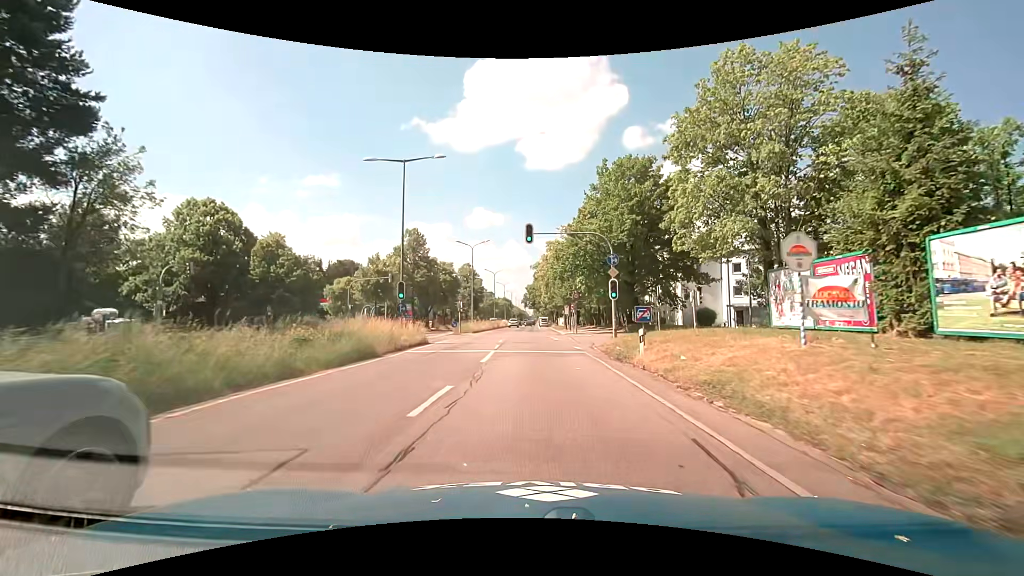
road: trunk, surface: asphalt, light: Day
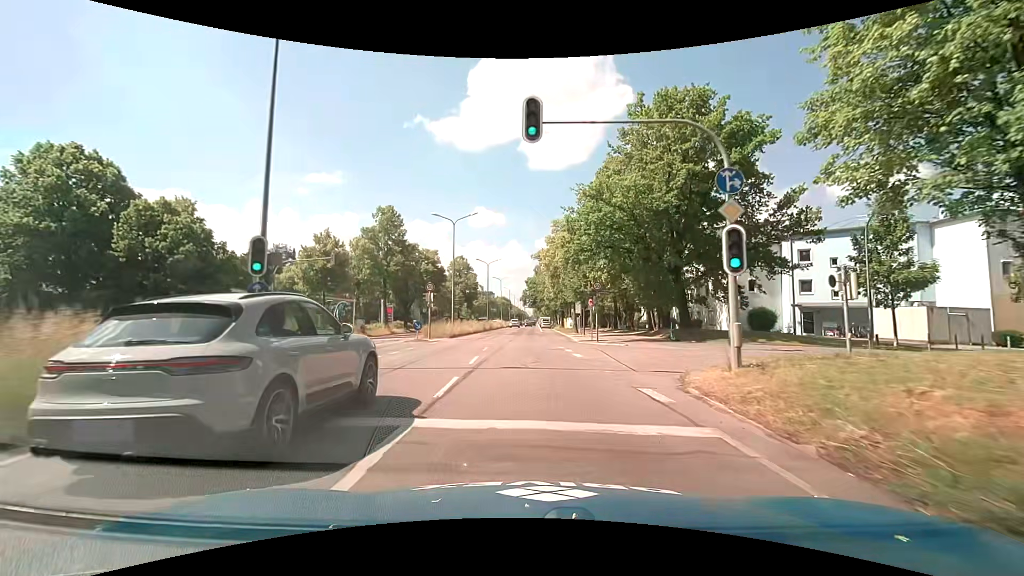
(0.0, +14.8) m; 0°
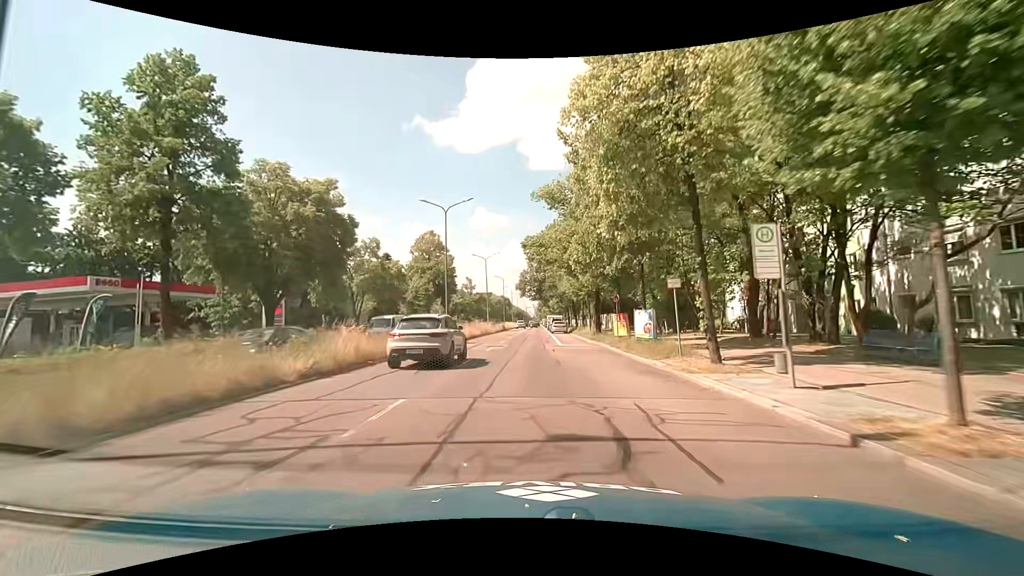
(+0.1, +37.6) m; 0°
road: primary
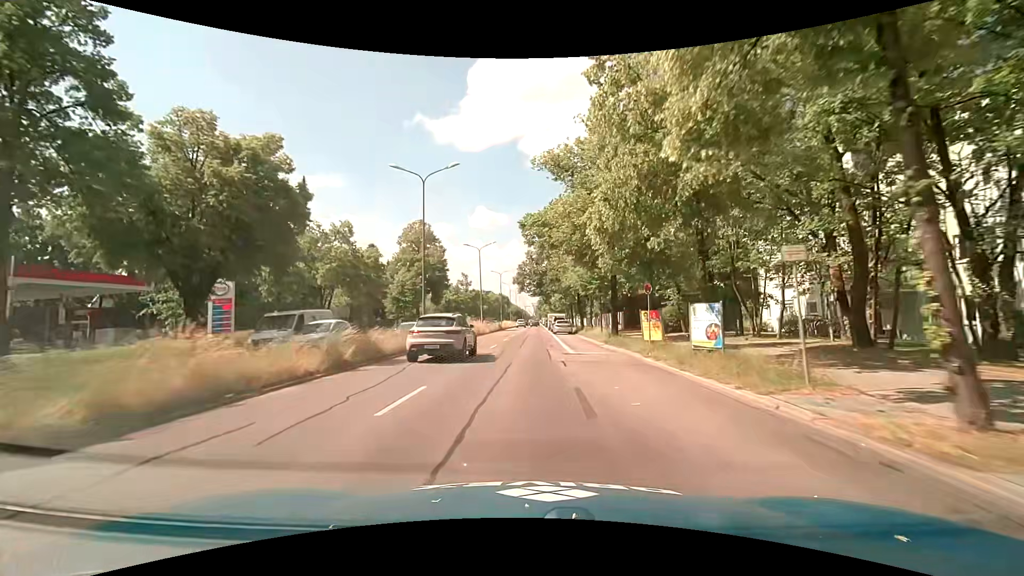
(0.0, +7.7) m; 0°
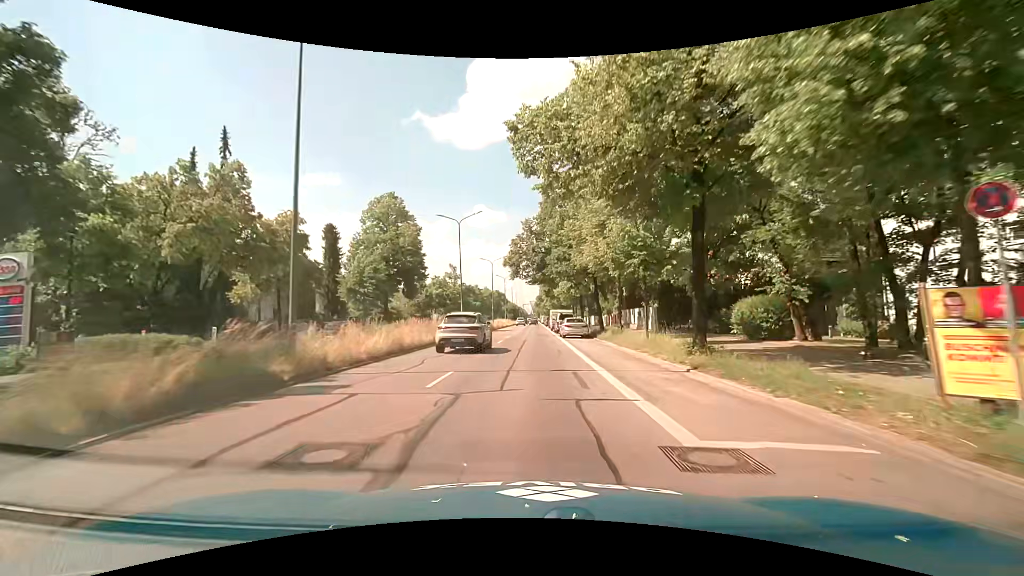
(+0.1, +15.6) m; +2°
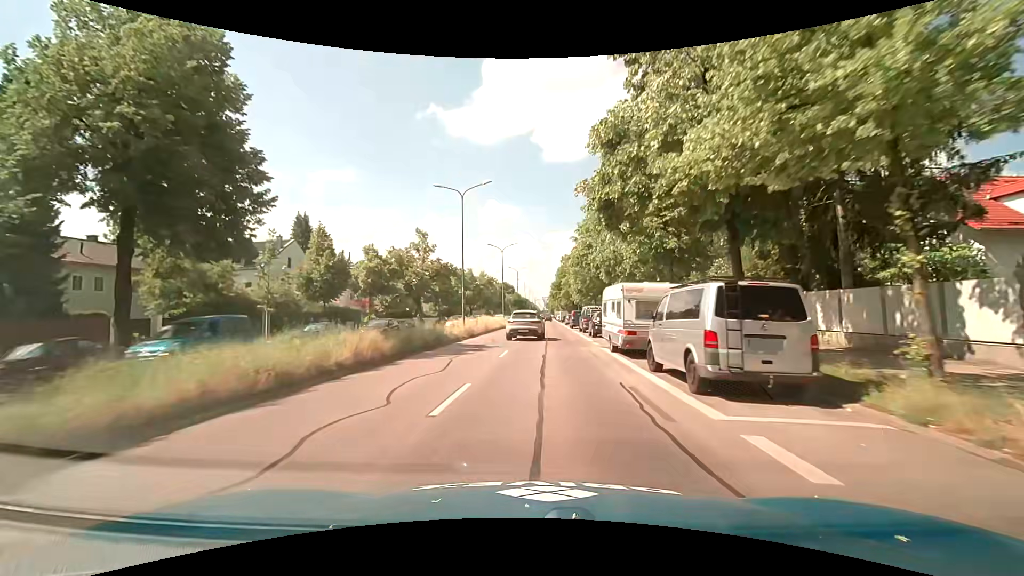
(-0.8, +39.7) m; -2°
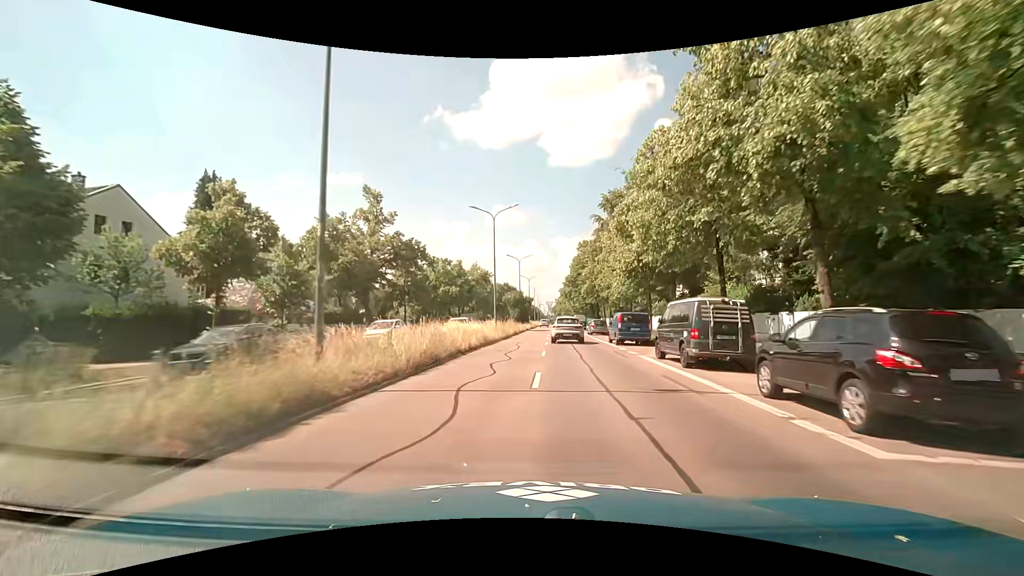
(-0.3, +24.2) m; -1°
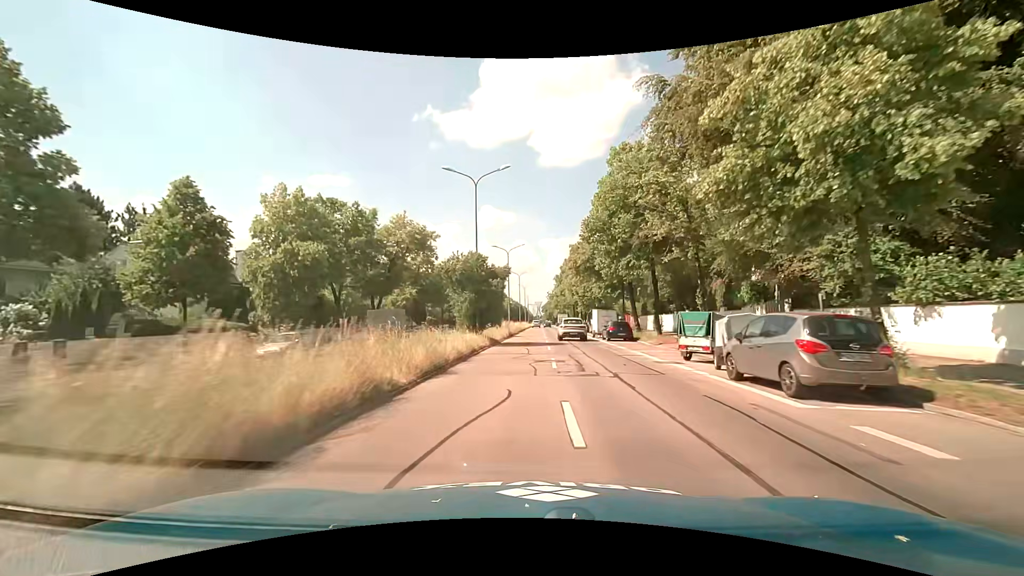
(+1.3, +40.9) m; +1°
(0, +10) (0, +20) (+1, +30) (+1, +40) (+1, +50) (+2, +60) (+2, +70) (+2, +80) (+2, +90) (+3, +100) m
